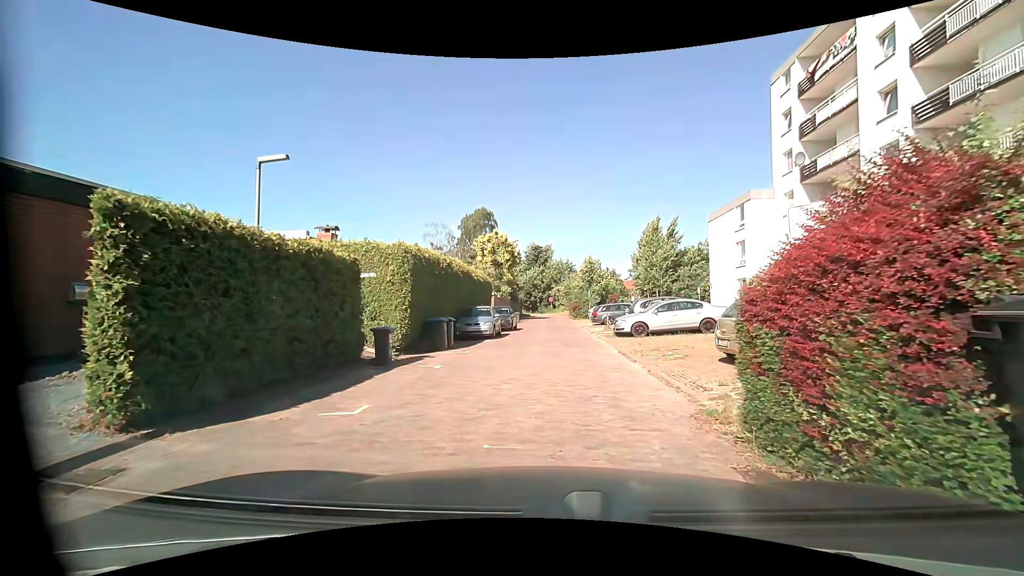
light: Day
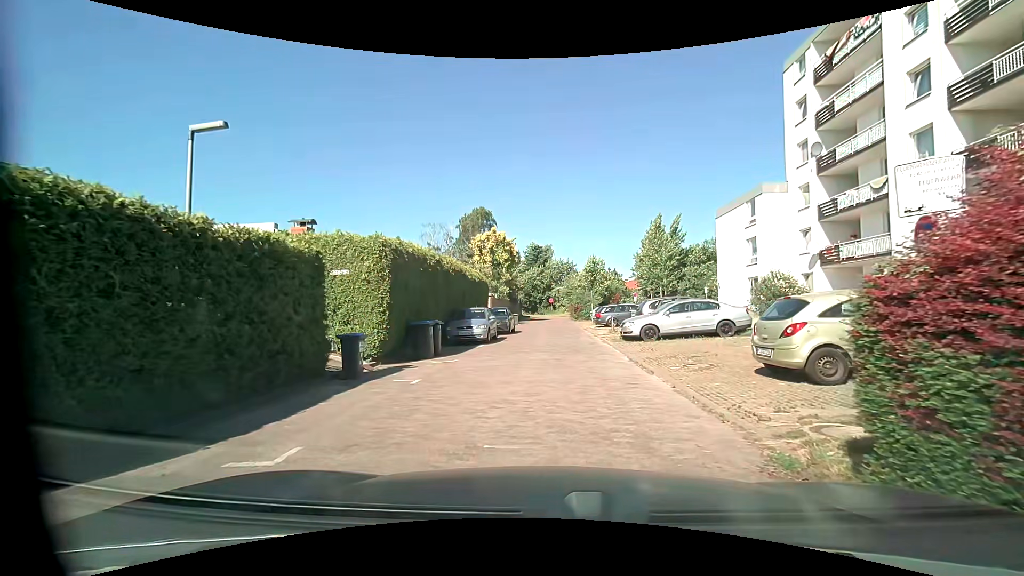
(0.0, +2.0) m; -1°
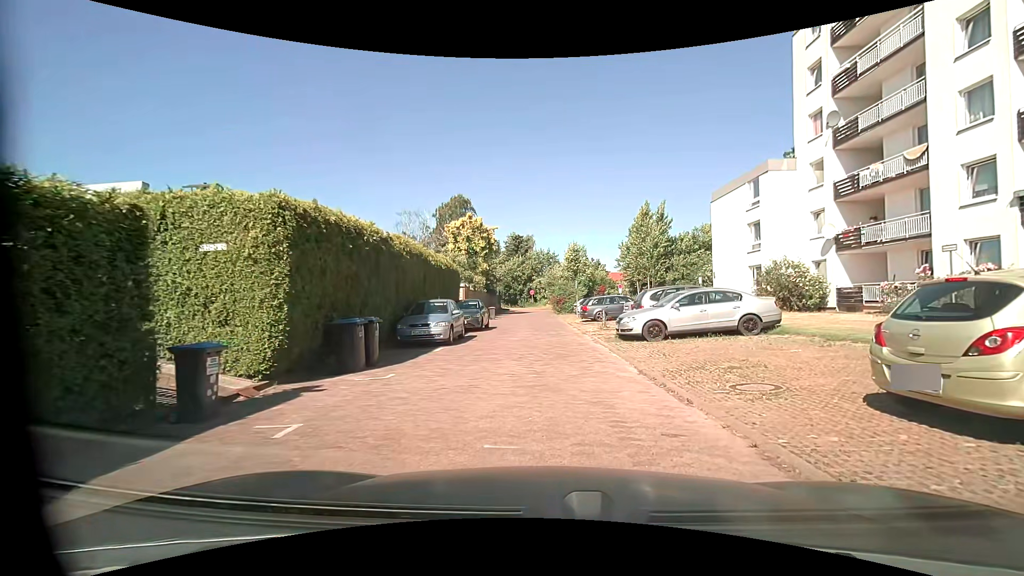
(+0.1, +4.1) m; +3°
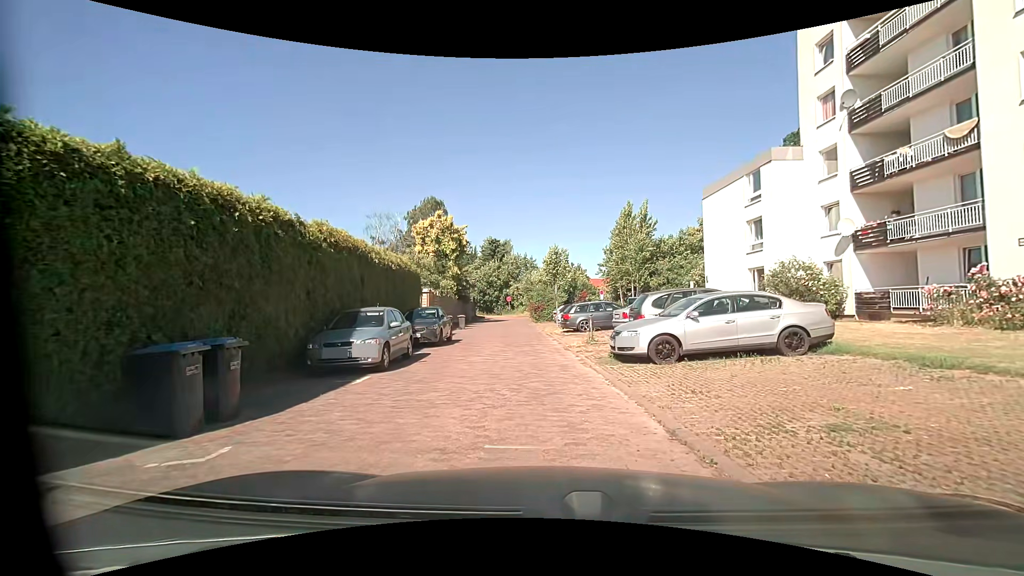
(0.0, +4.2) m; +1°
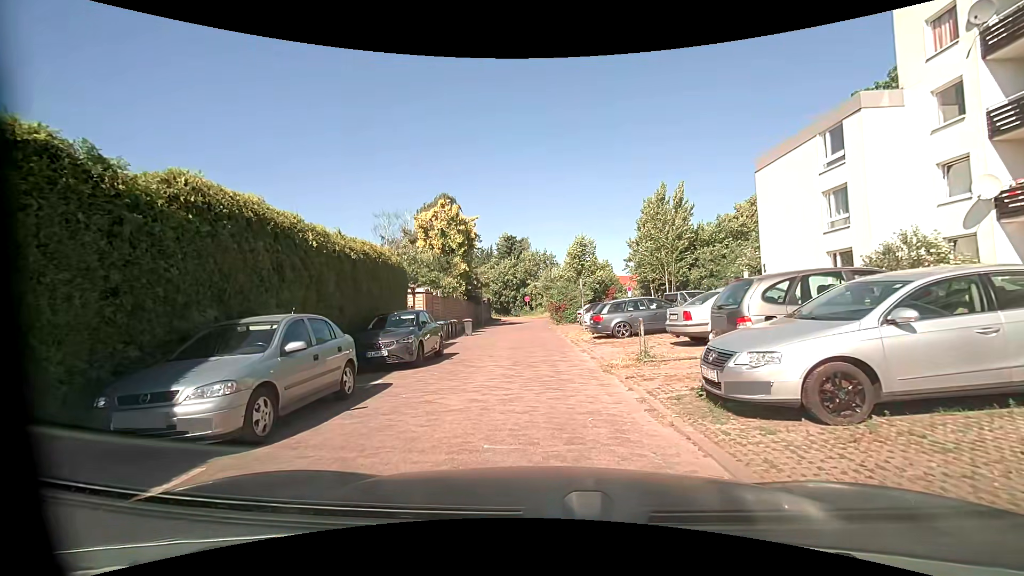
(0.0, +5.6) m; -4°
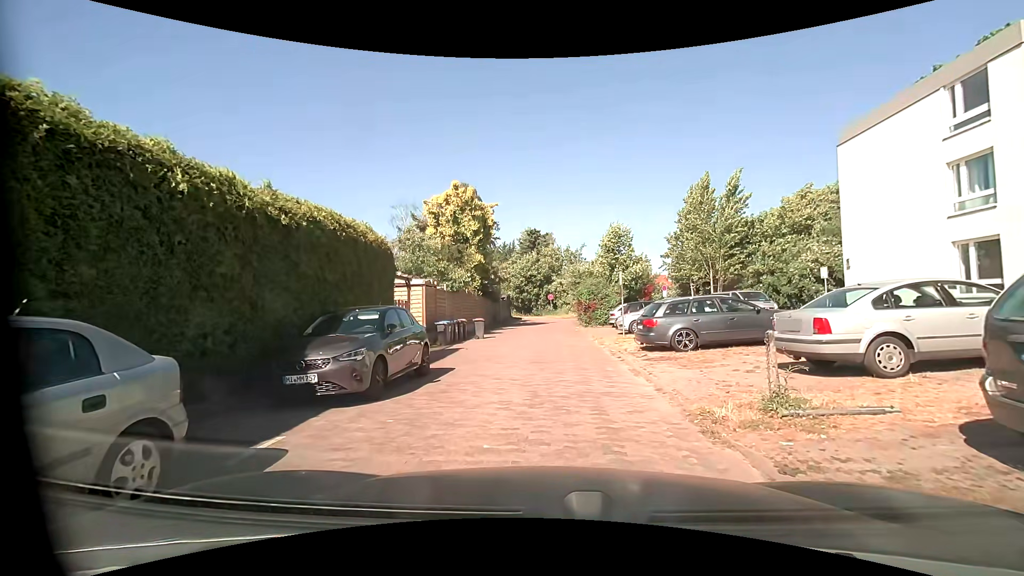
(0.0, +4.8) m; -1°
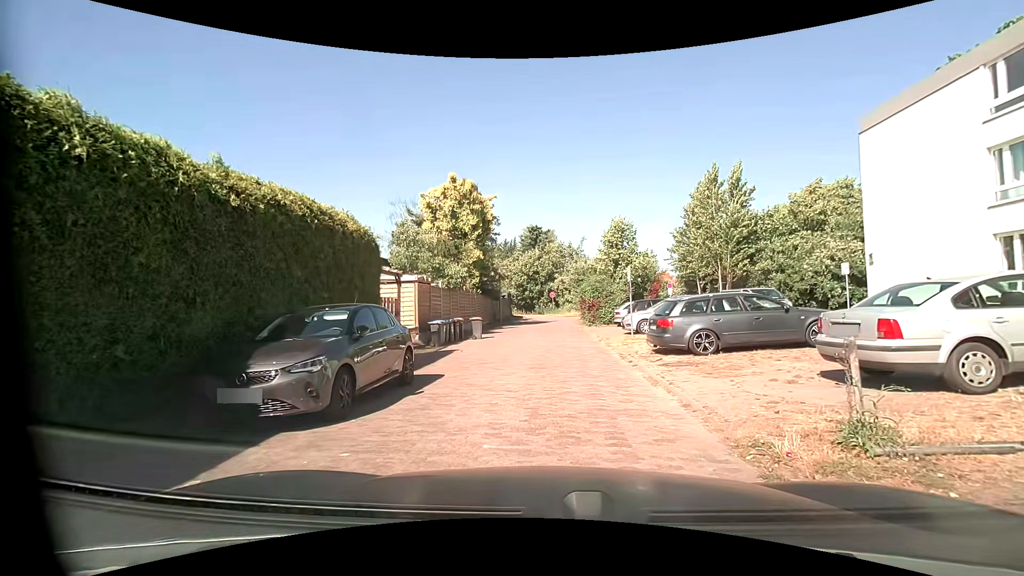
(0.0, +1.4) m; 0°
